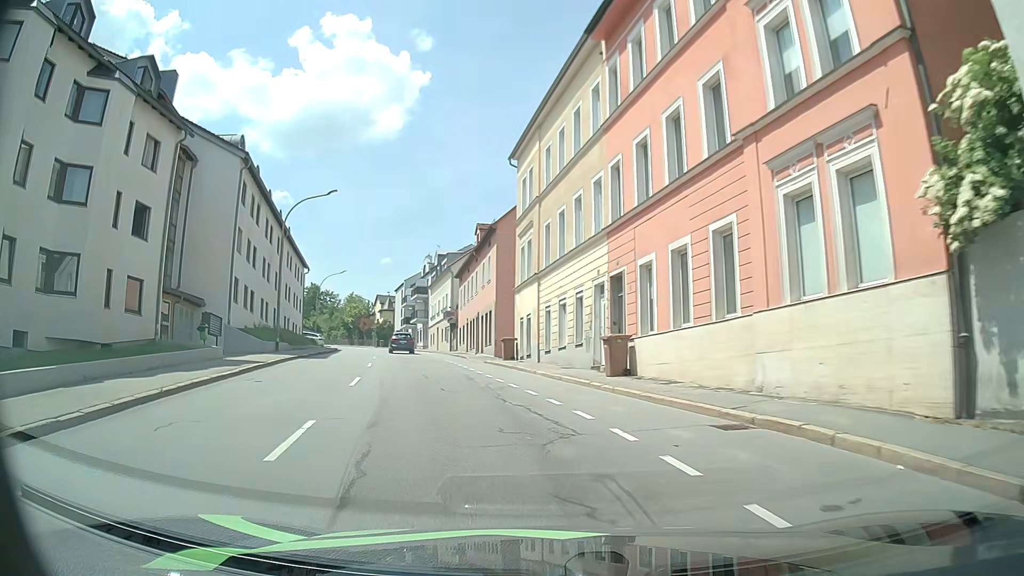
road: tertiary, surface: asphalt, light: Day
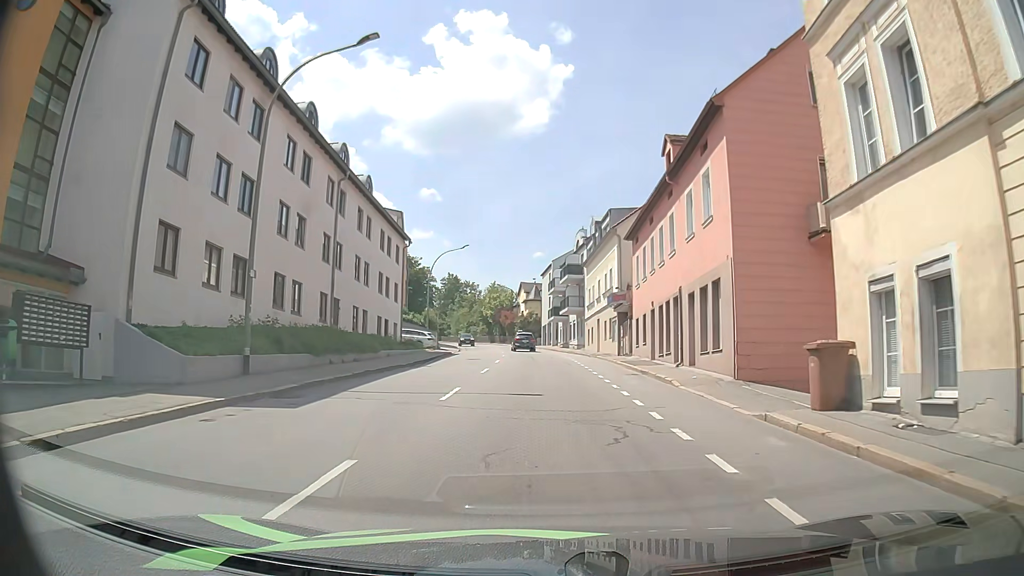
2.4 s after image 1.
(-3.6, +21.0) m; -14°
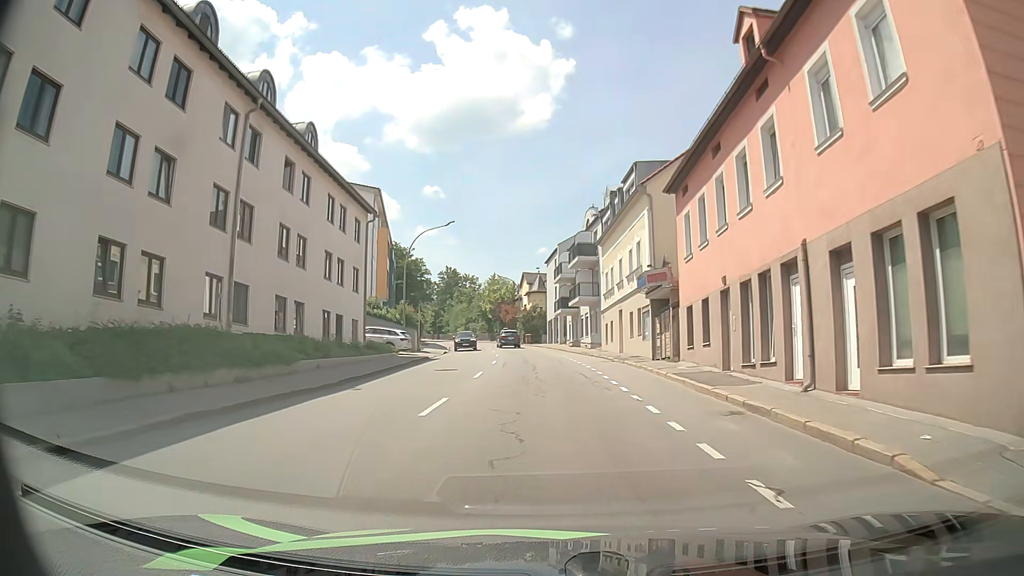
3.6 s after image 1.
(0.0, +11.5) m; 0°
(0, +10) (0, +20) (-1, +30) (-1, +40) (-2, +50) (-3, +60) (-5, +70) (-7, +80) (-9, +89) (-12, +99) m
